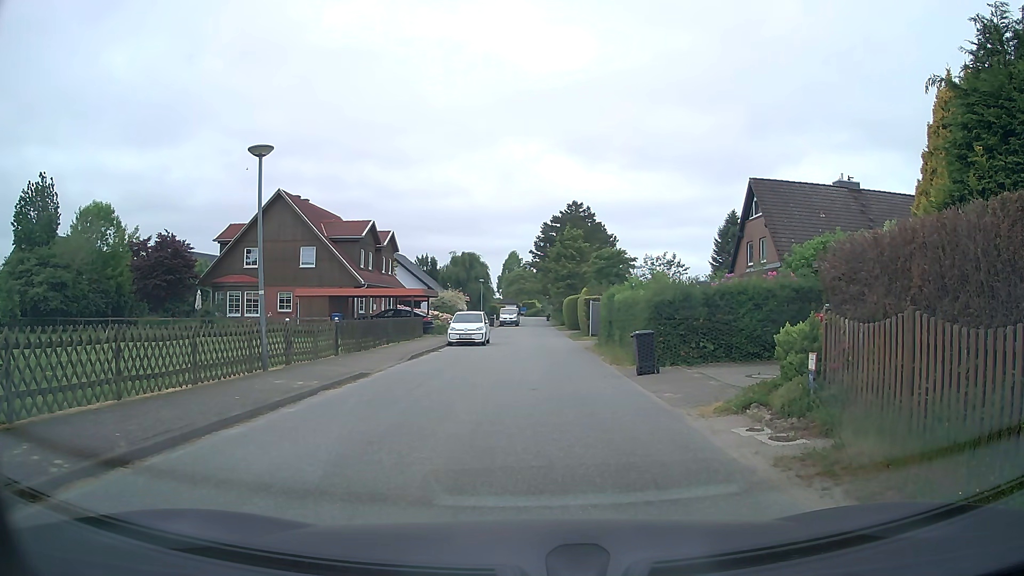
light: Day
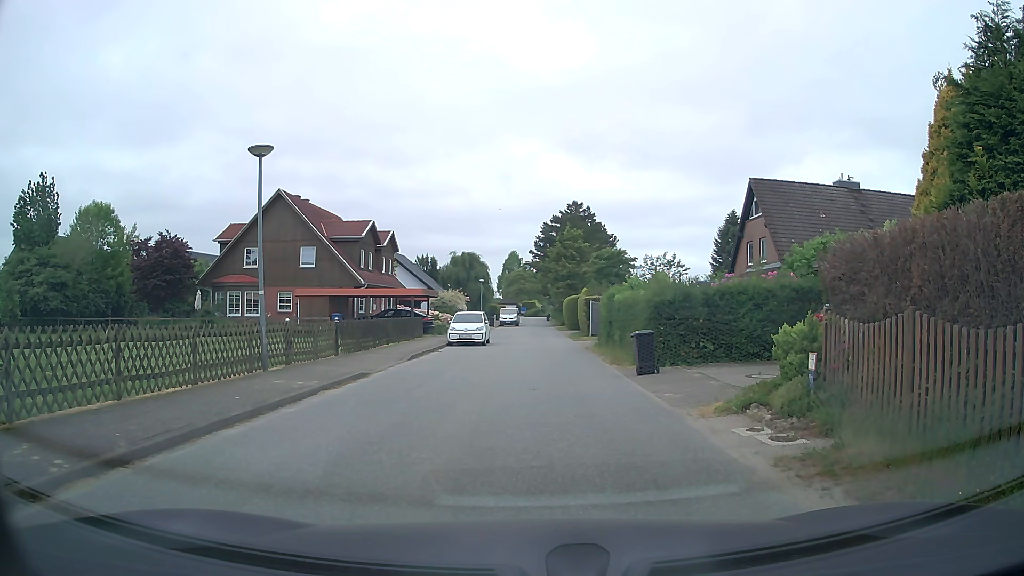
(0.0, 0.0) m; 0°
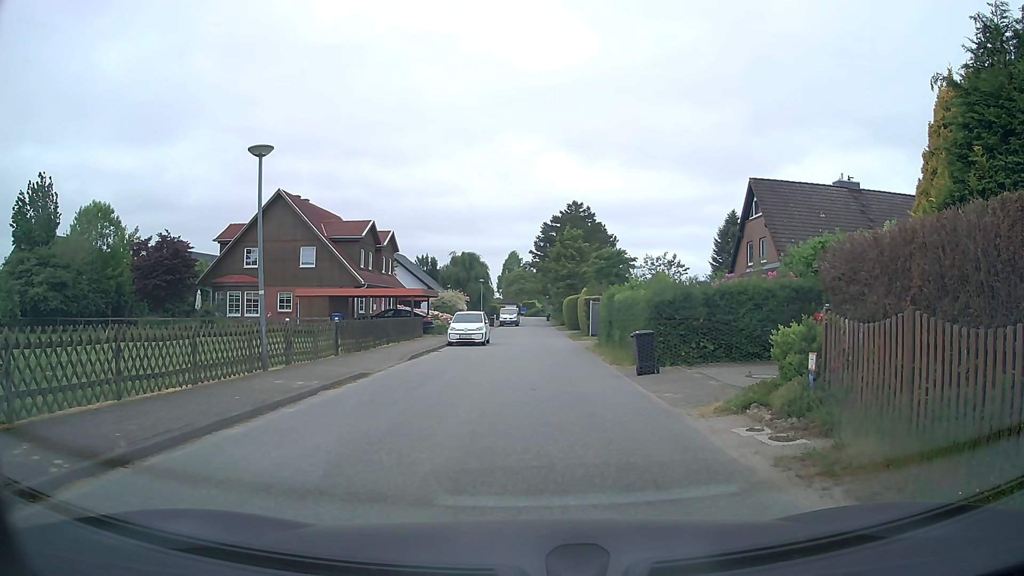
(0.0, 0.0) m; 0°
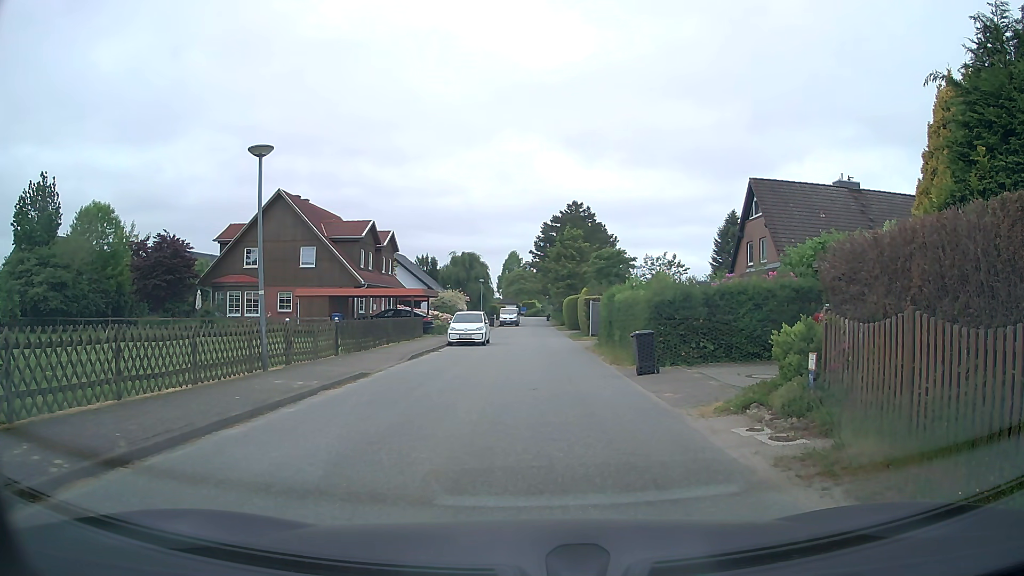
(0.0, 0.0) m; 0°
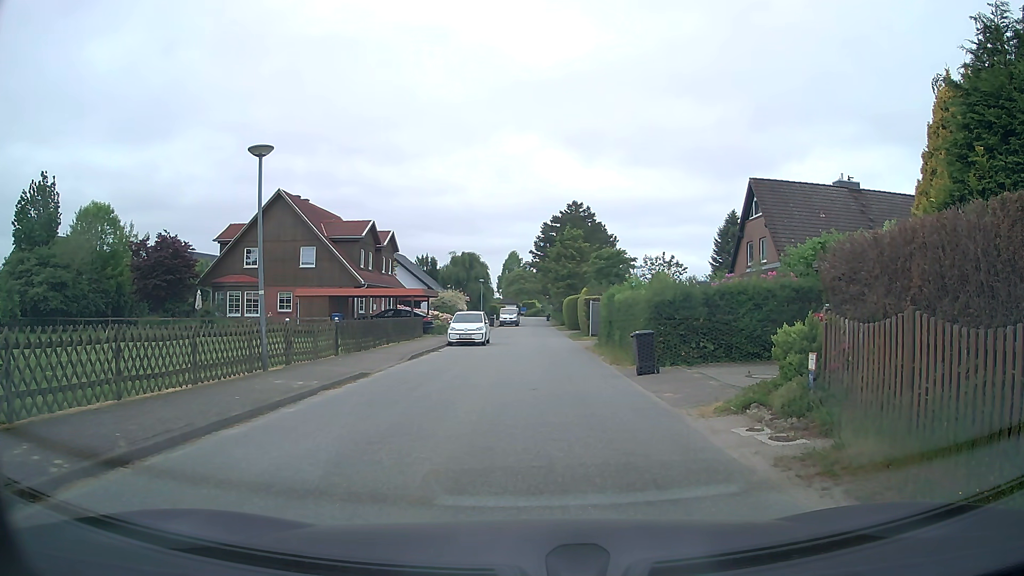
(0.0, 0.0) m; 0°
